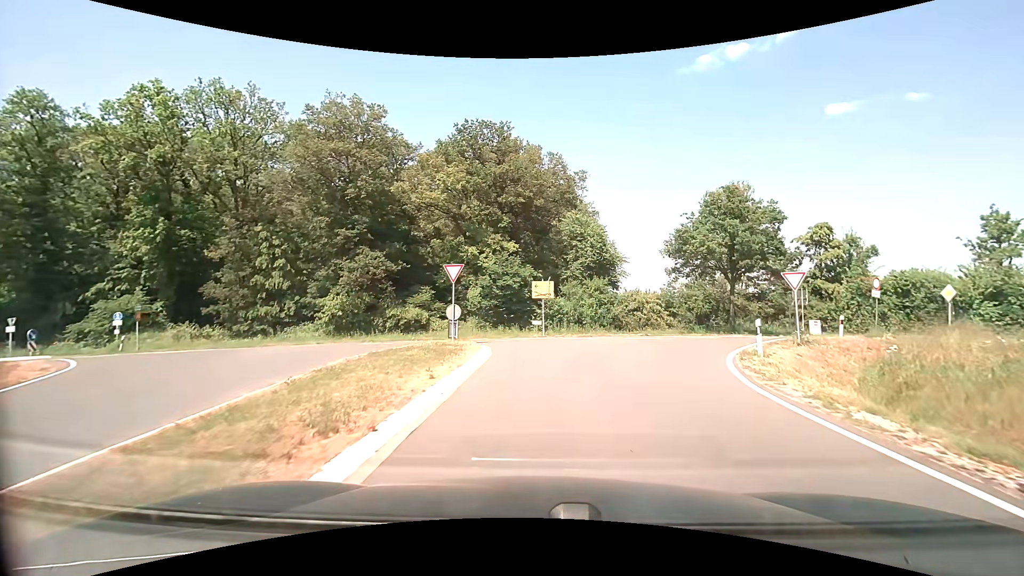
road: tertiary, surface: asphalt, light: Day
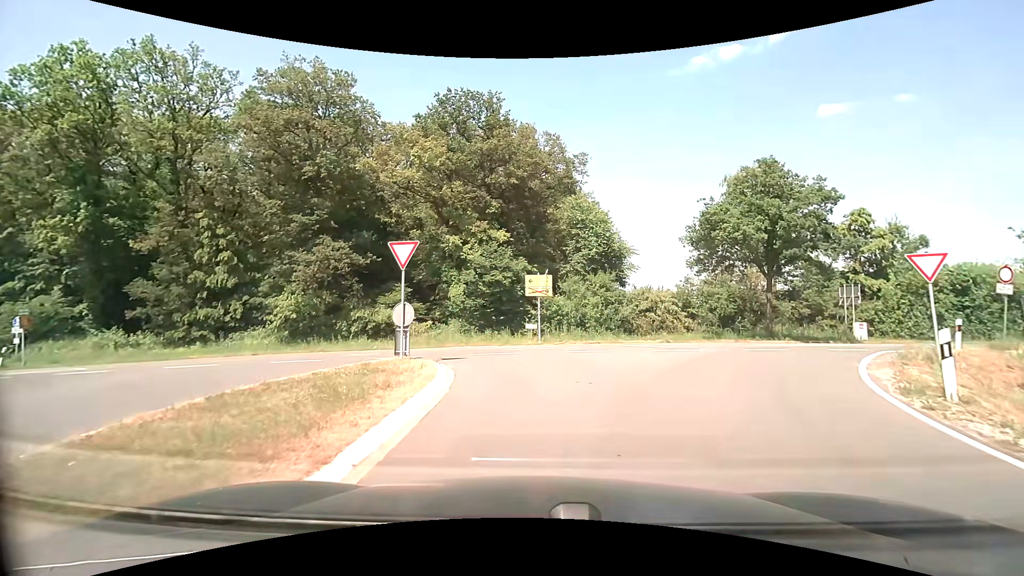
(0.0, +6.6) m; 0°
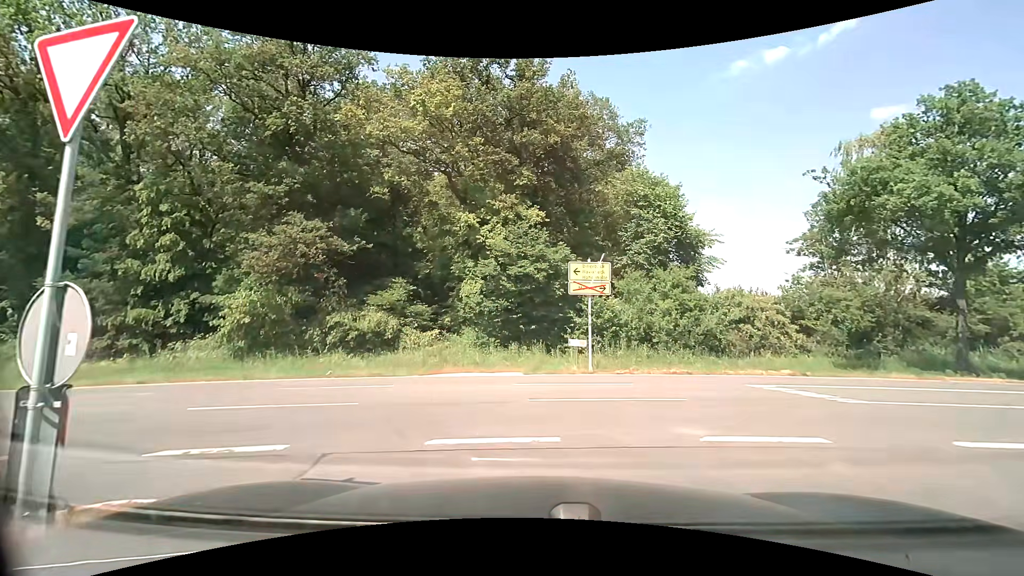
(-0.2, +9.9) m; -4°
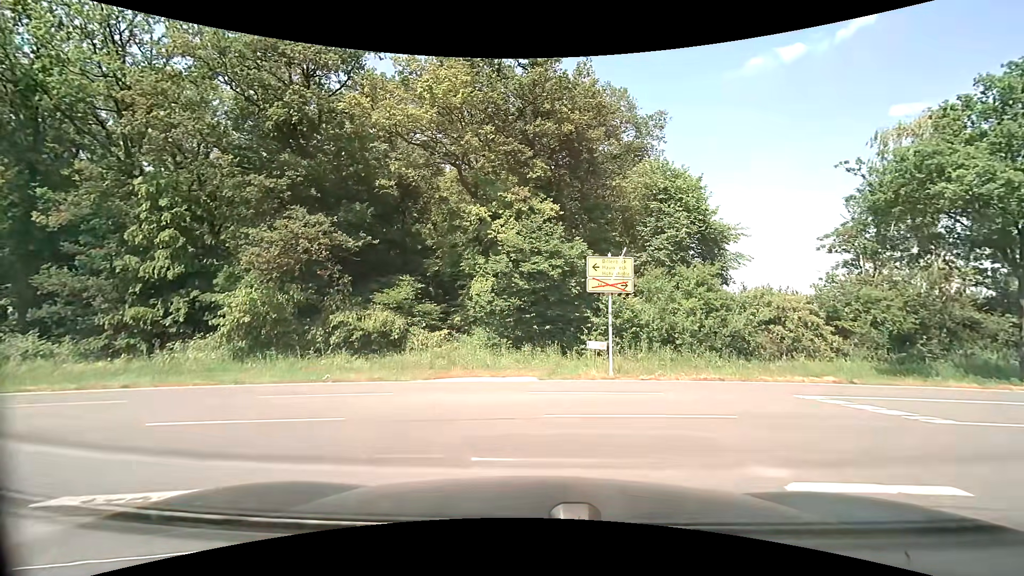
(0.0, +1.5) m; -1°
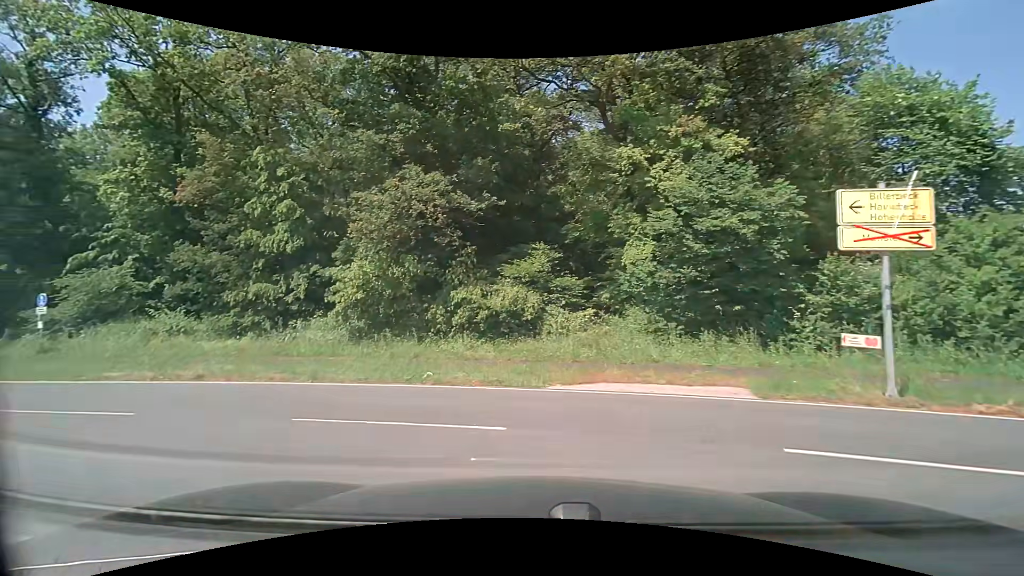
(-0.7, +5.6) m; -17°
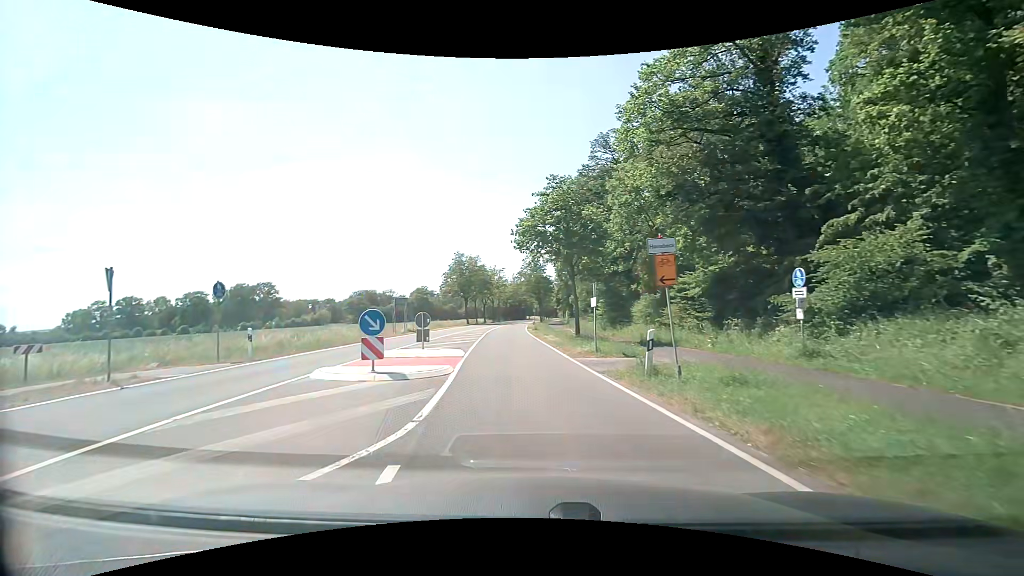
(-9.0, +11.2) m; -72°
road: secondary
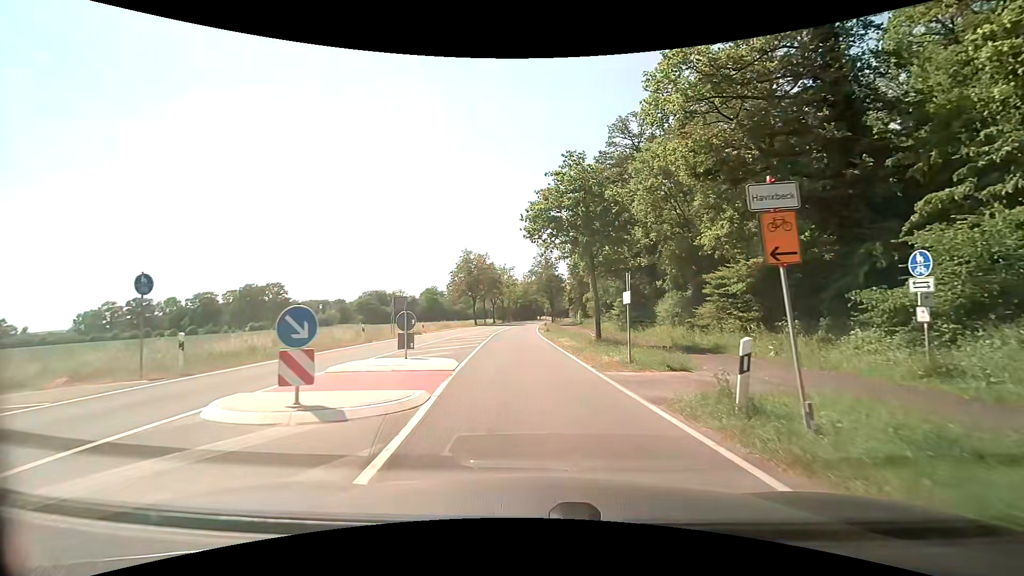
(-0.1, +4.3) m; -2°
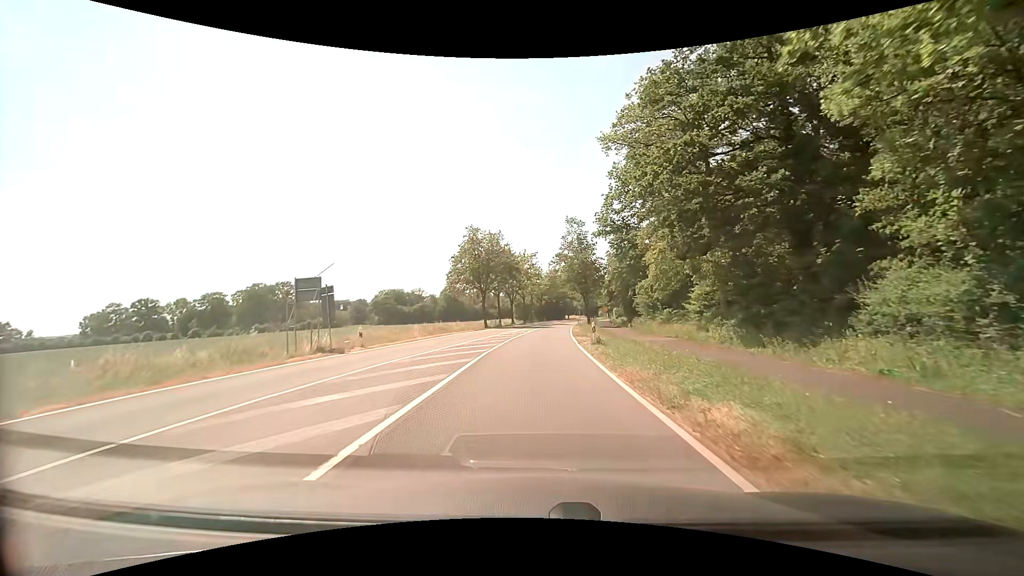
(-0.3, +21.9) m; -3°
(0, +10) (0, +20) (0, +30) (+1, +40) (+2, +50) (+3, +60) (+4, +70) (+5, +80) (+6, +90) (+7, +100) m
